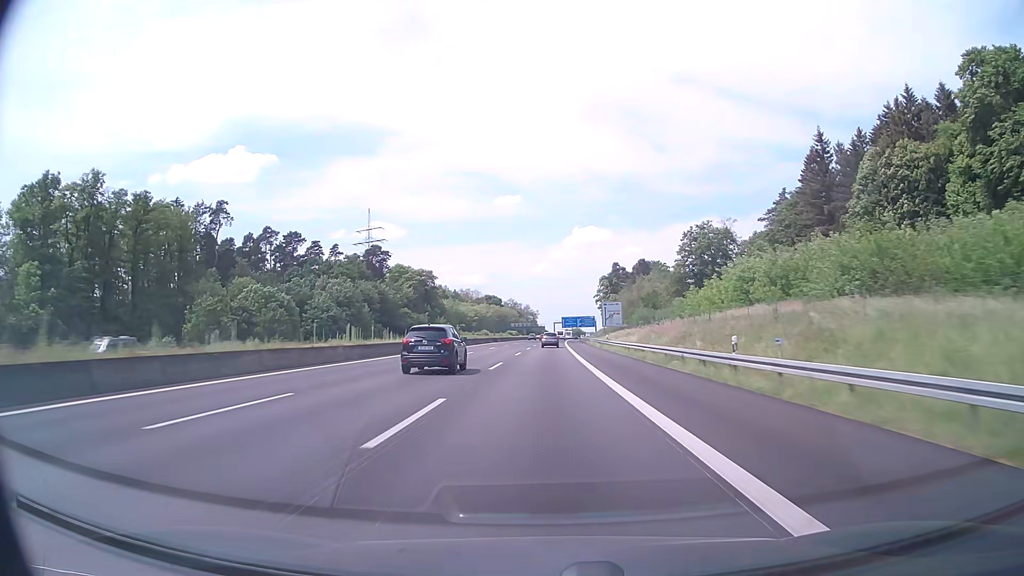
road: motorway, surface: asphalt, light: Day
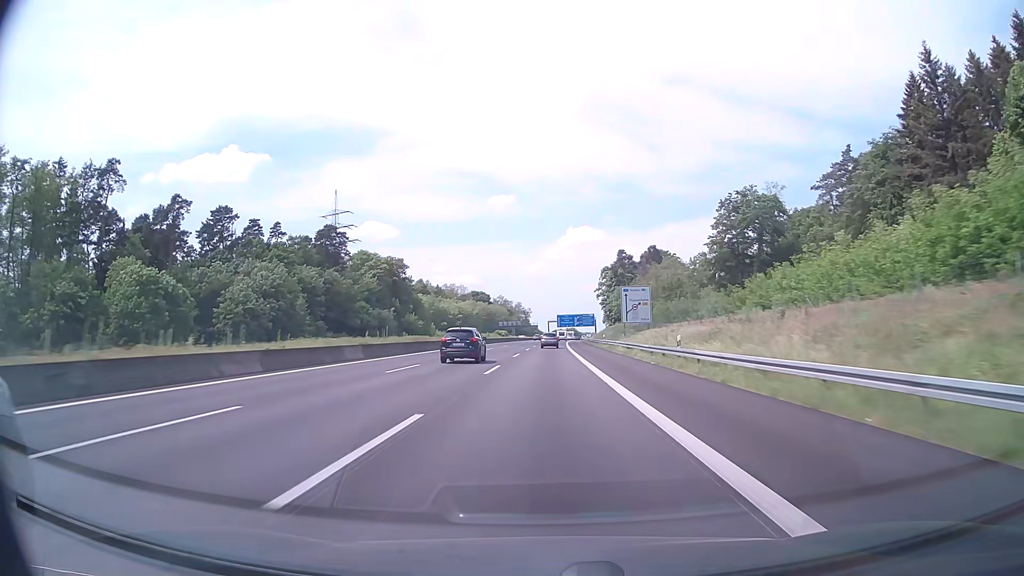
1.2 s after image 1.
(+0.2, +38.6) m; +1°
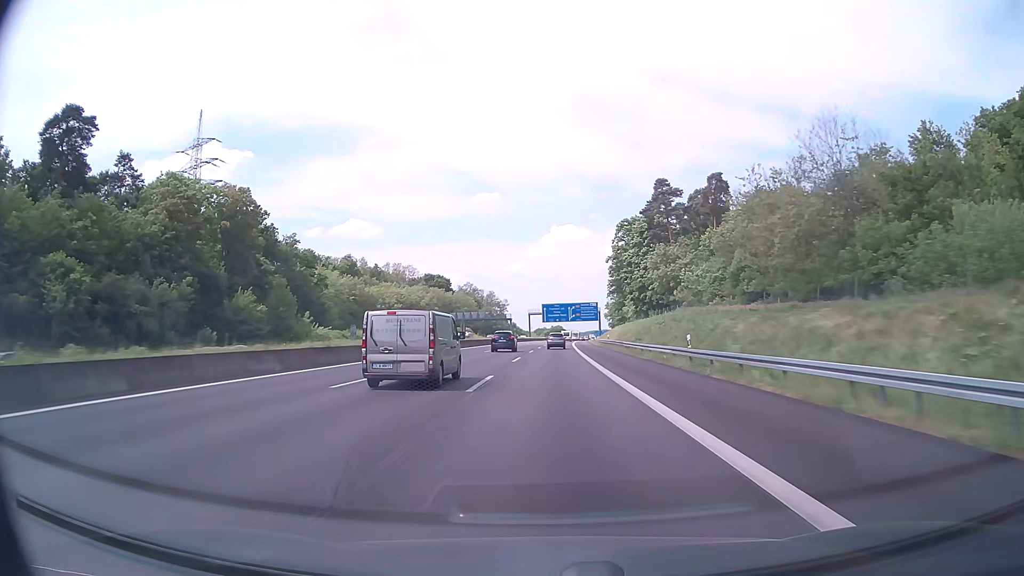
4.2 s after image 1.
(+1.2, +96.7) m; +1°
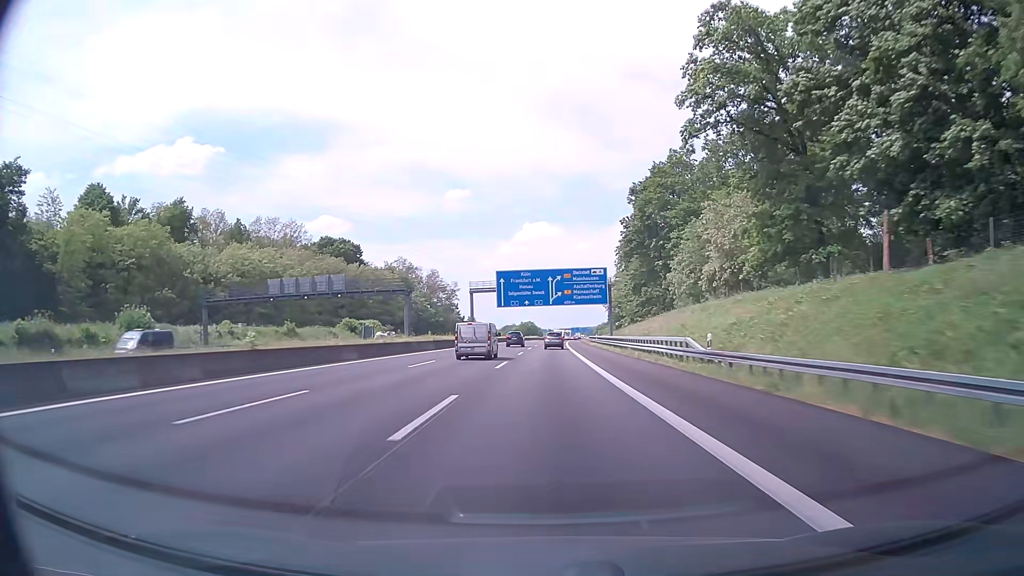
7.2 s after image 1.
(+2.2, +96.8) m; +2°
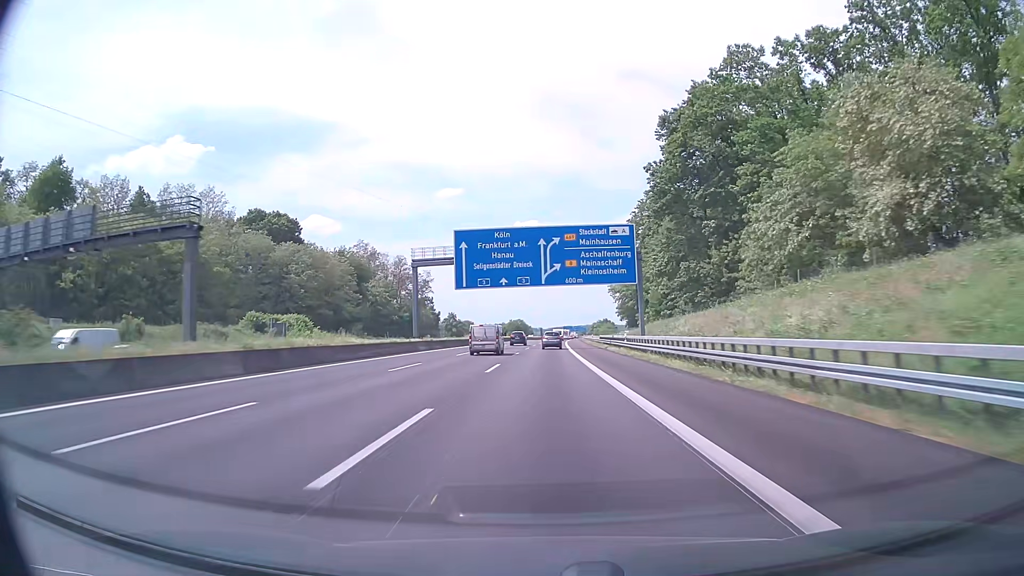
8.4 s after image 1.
(+0.3, +38.6) m; +1°
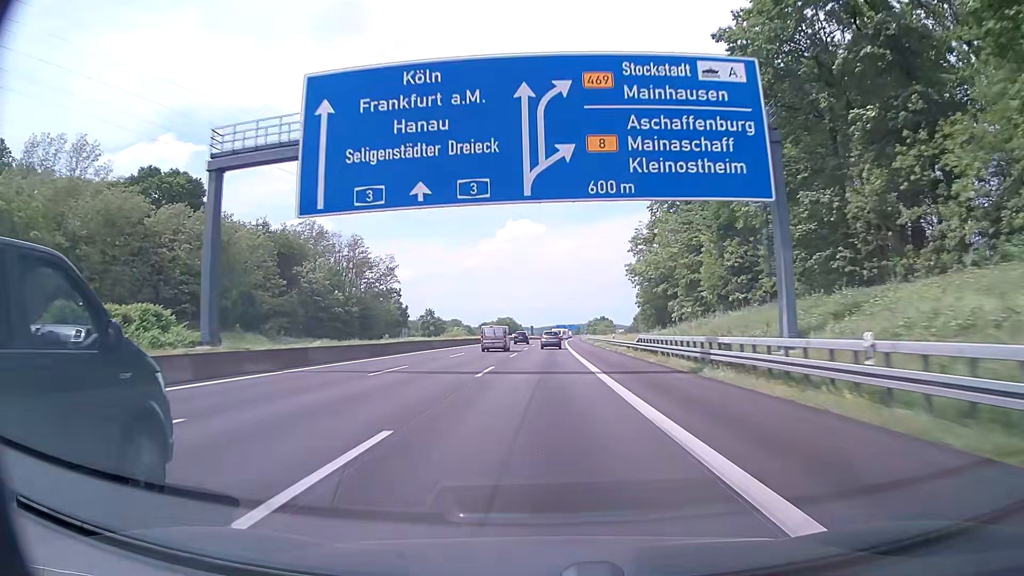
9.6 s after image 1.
(+0.3, +38.4) m; +1°
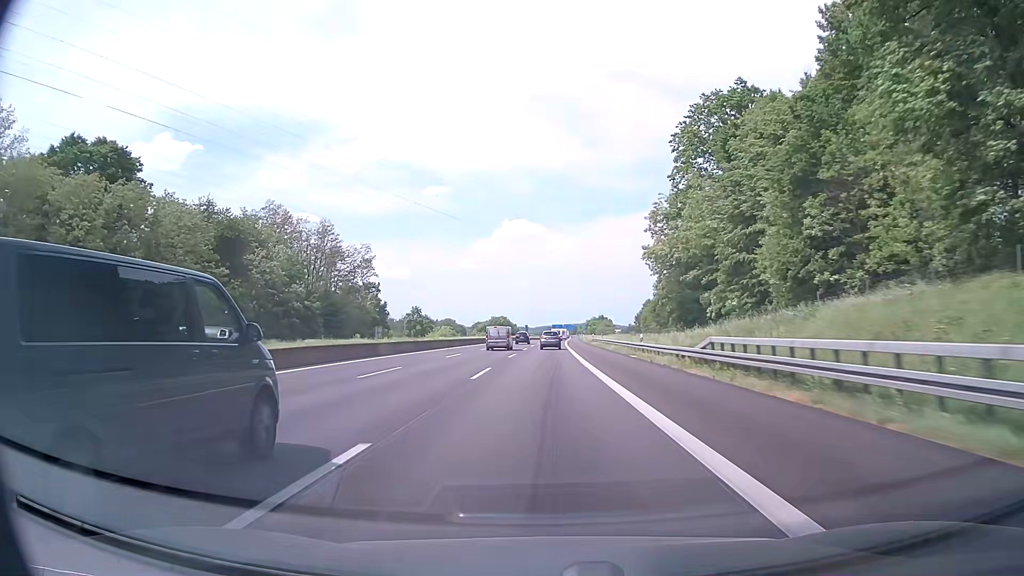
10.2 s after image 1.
(+0.1, +19.1) m; 0°
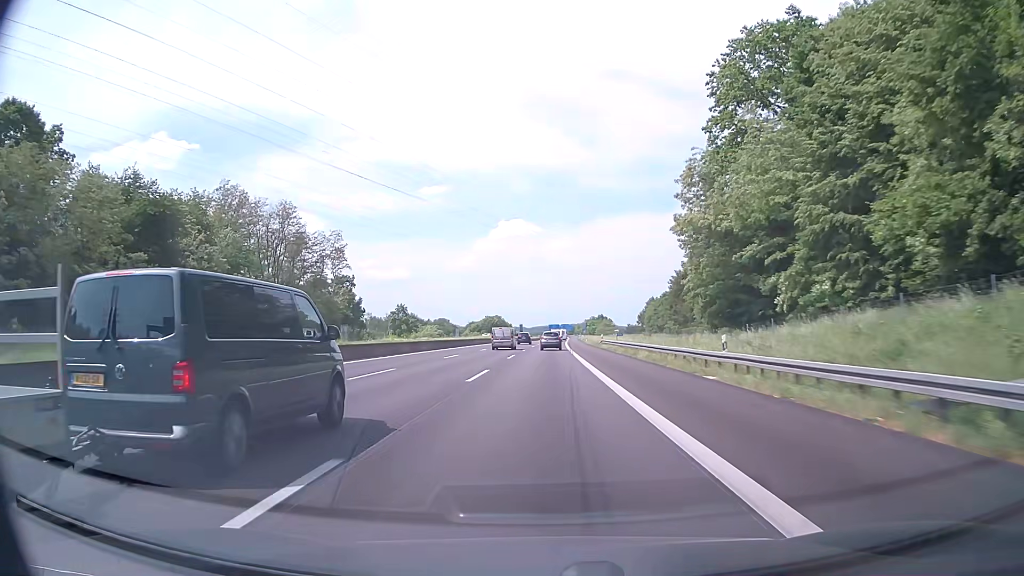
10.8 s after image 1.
(0.0, +19.0) m; 0°
(0, +10) (0, +20) (0, +30) (0, +40) (0, +50) (0, +60) (+1, +70) (+1, +80) (+1, +90) (+1, +100) m
